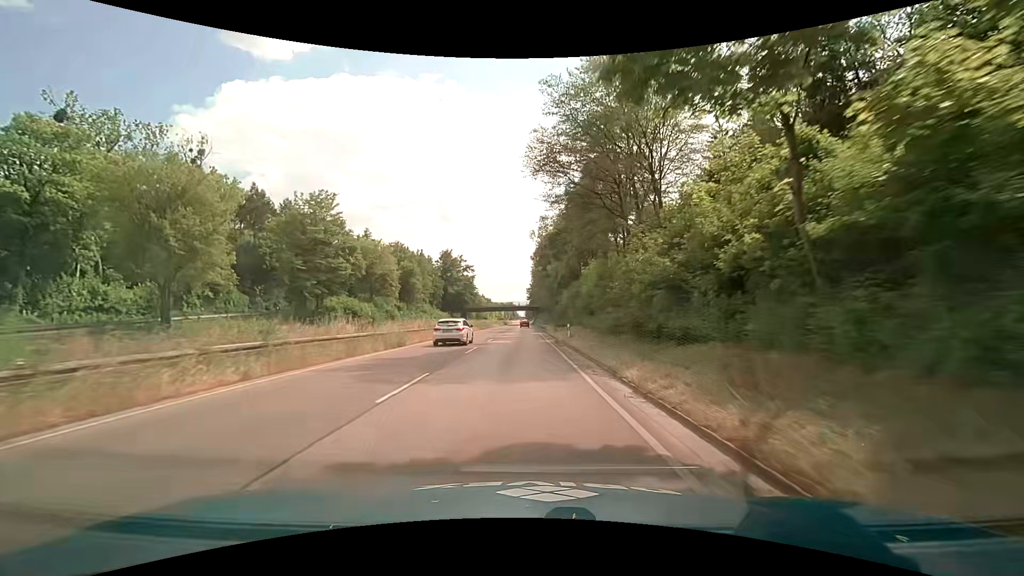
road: trunk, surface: asphalt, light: Day
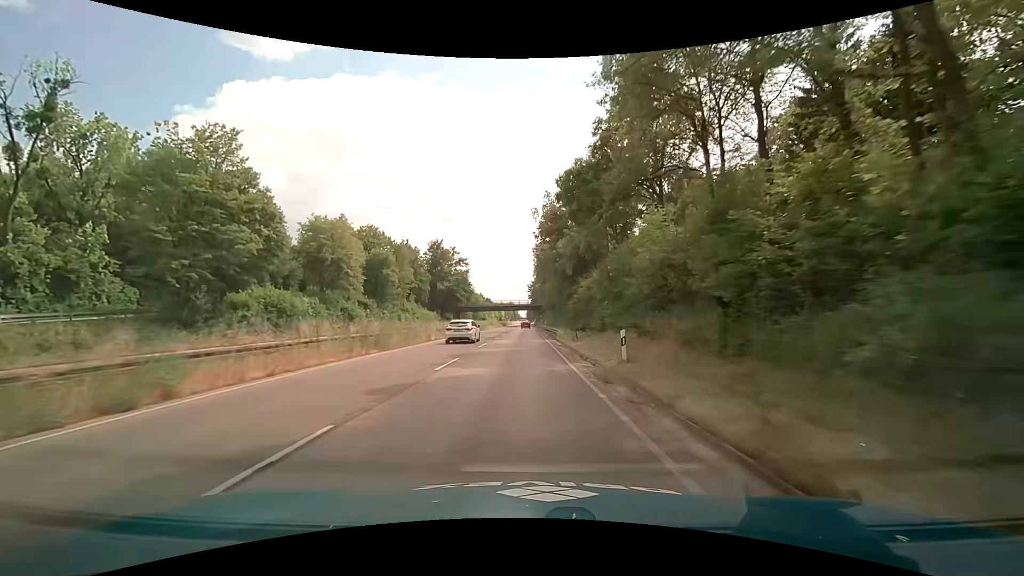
(+0.1, +18.3) m; 0°
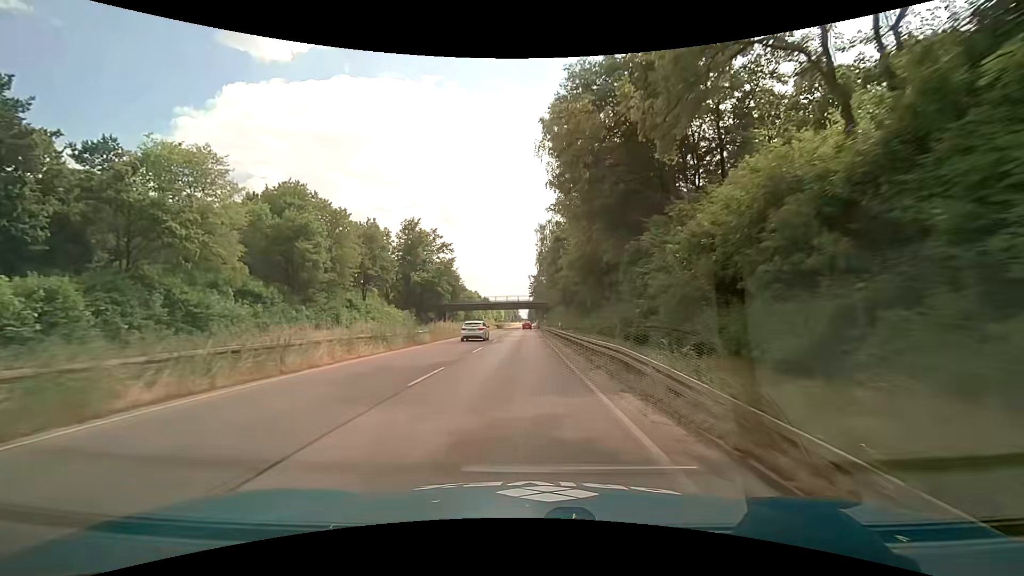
(-0.1, +27.5) m; -1°
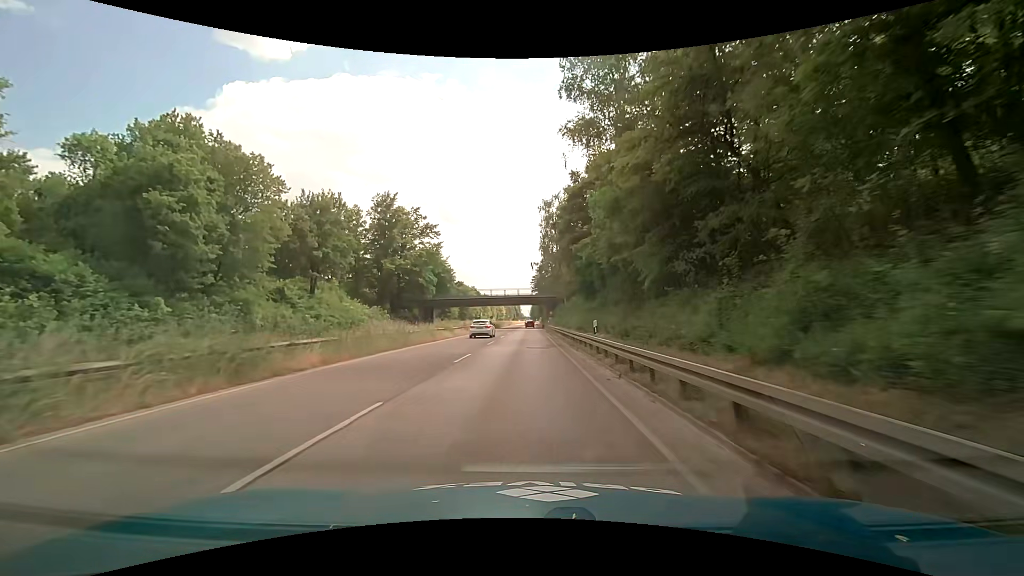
(+0.1, +18.4) m; 0°
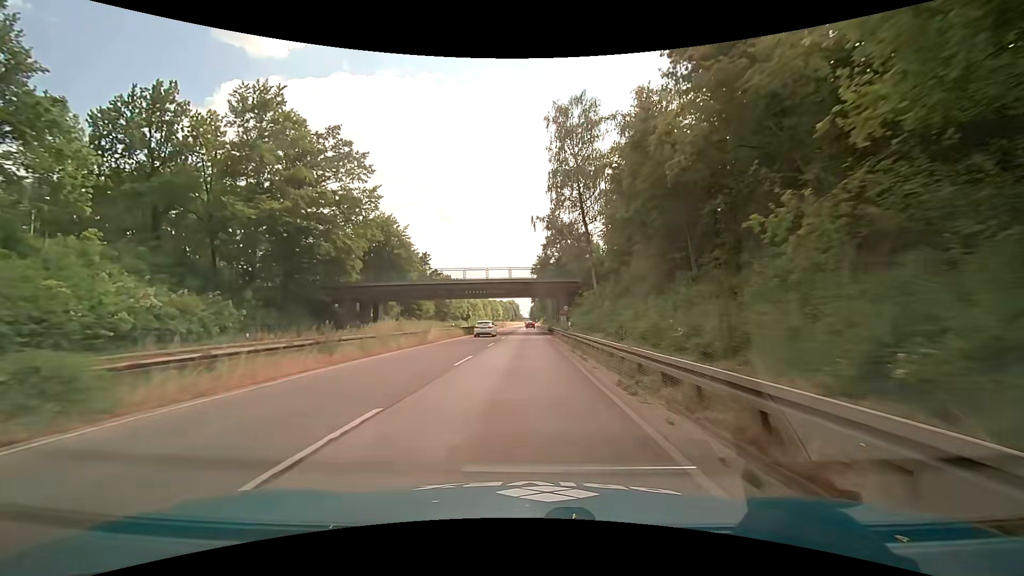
(+0.2, +36.6) m; 0°
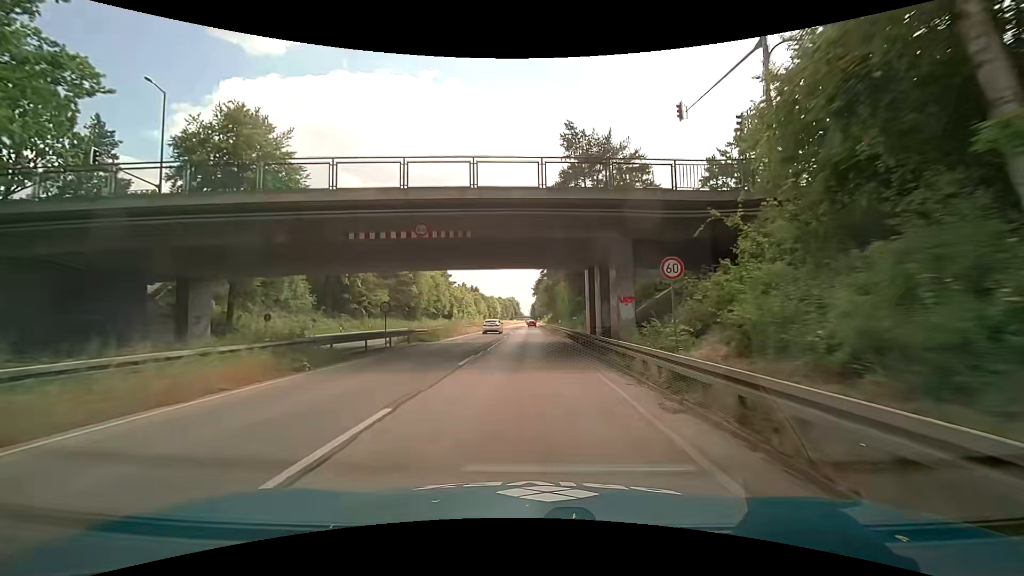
(+0.5, +36.5) m; 0°
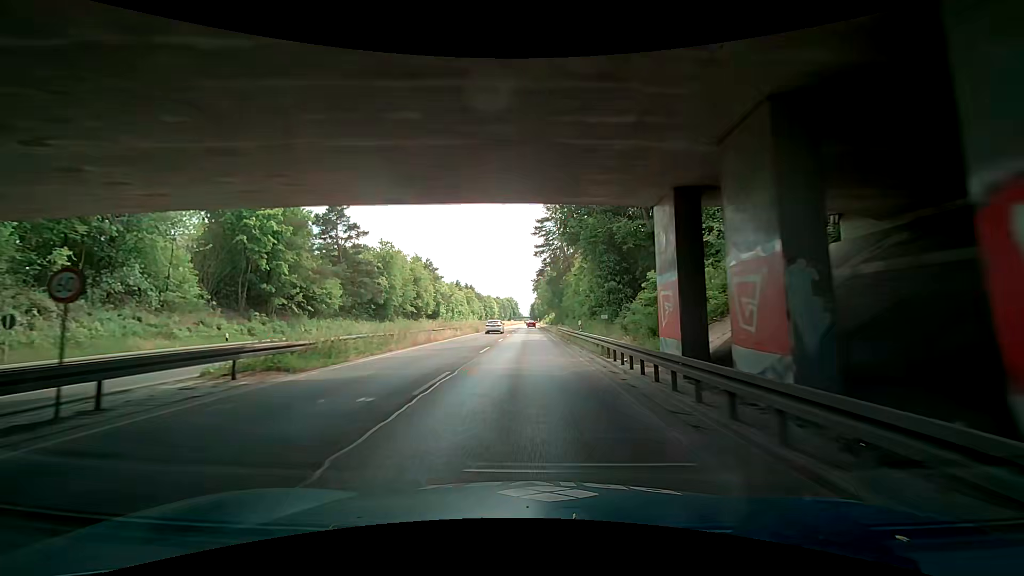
(+0.1, +18.3) m; 0°
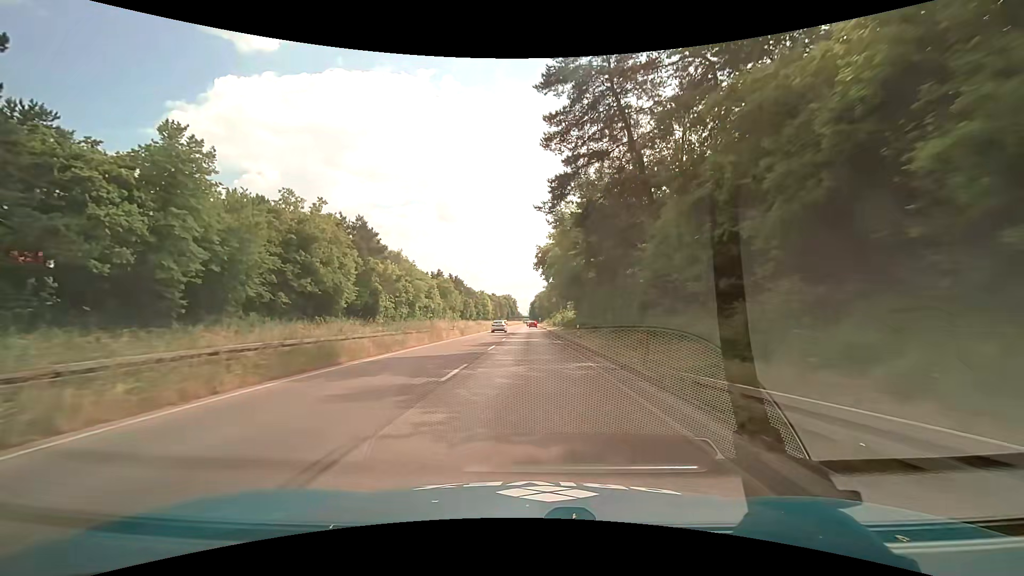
(+0.1, +45.7) m; 0°
(0, +10) (0, +20) (0, +30) (0, +40) (0, +50) (0, +60) (0, +70) (0, +80) (0, +90) (0, +100) m
